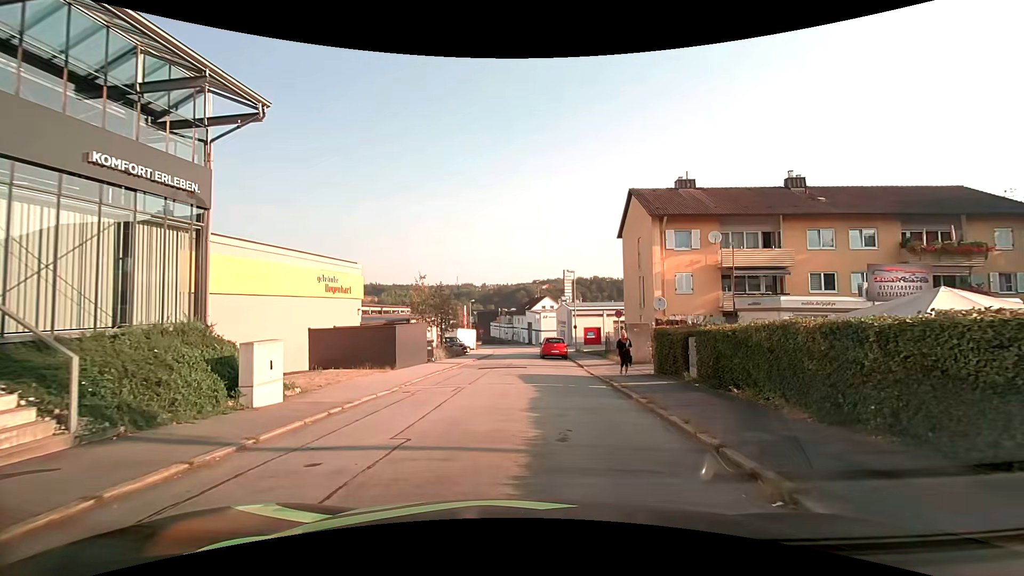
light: Day
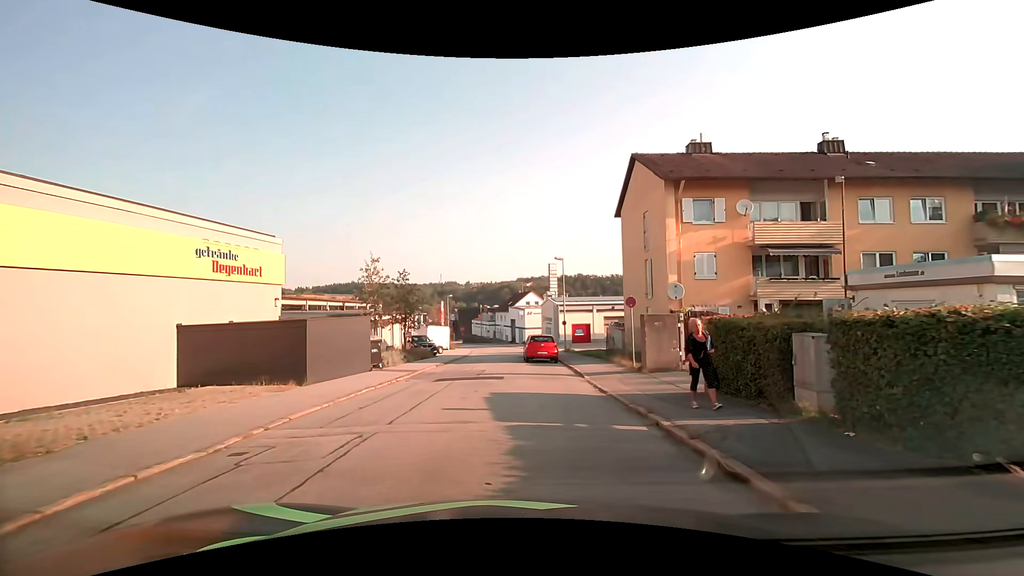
(+0.1, +7.0) m; +1°
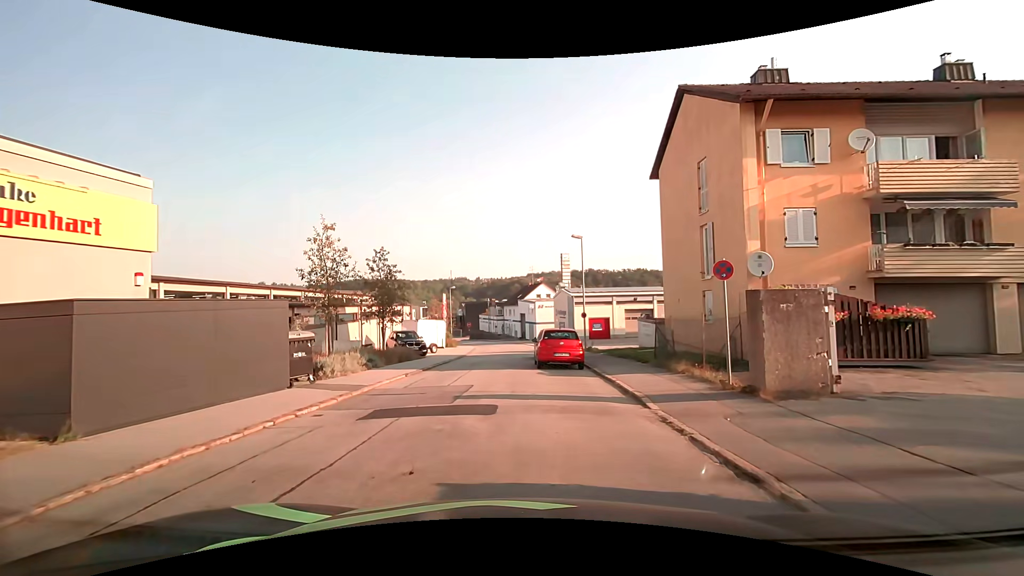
(+0.1, +7.6) m; 0°
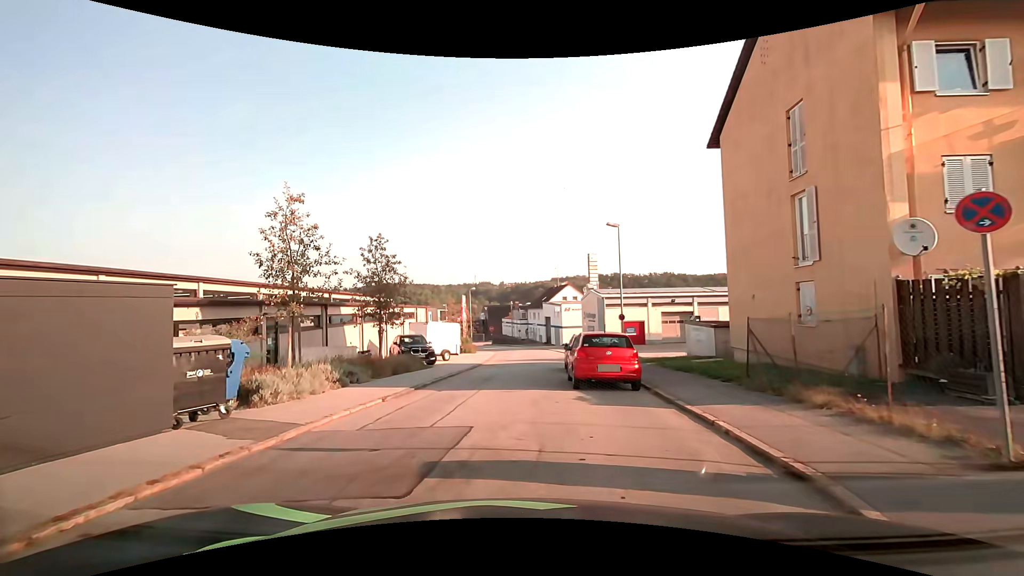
(-0.2, +5.1) m; -4°
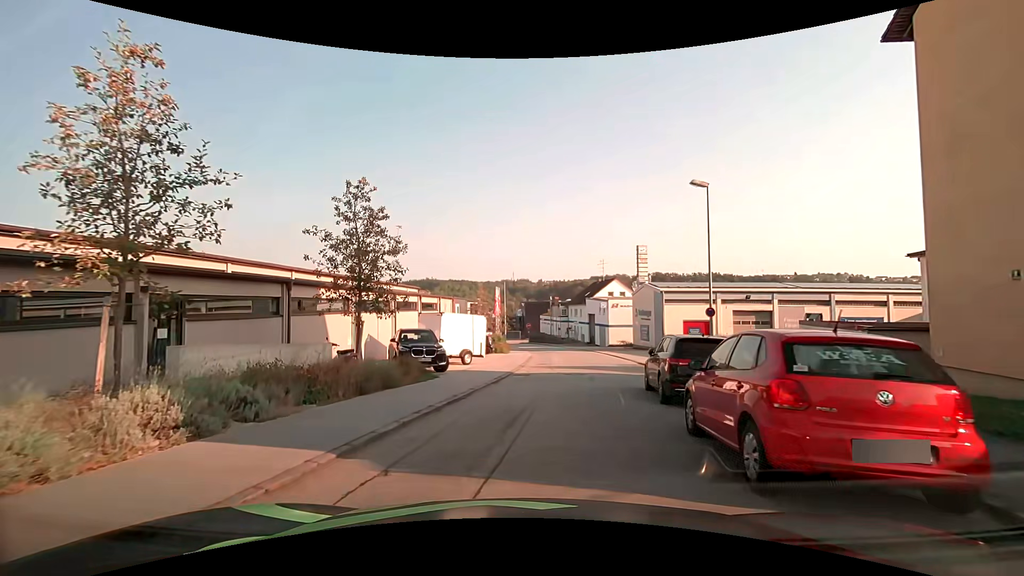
(-0.3, +7.9) m; -4°
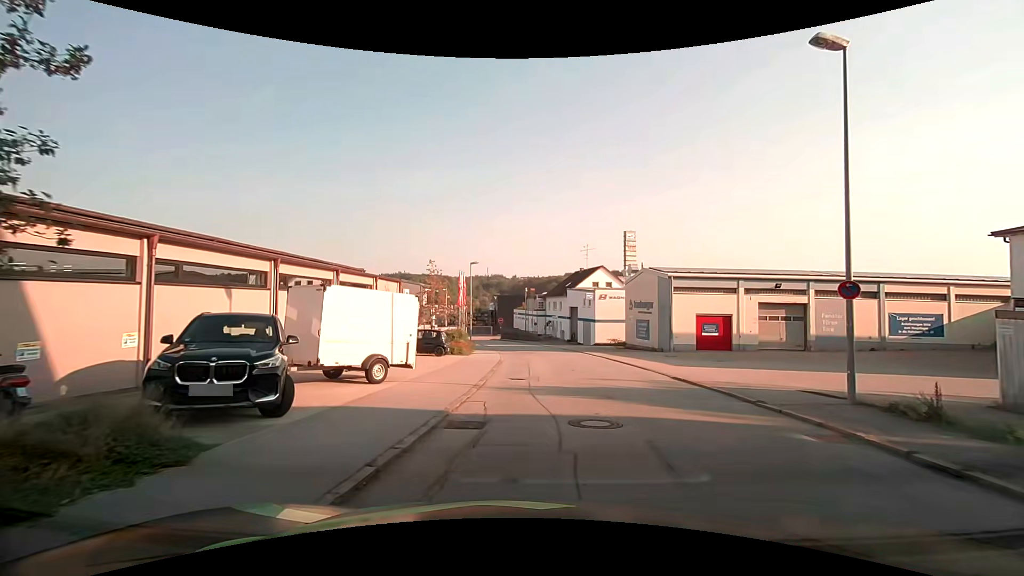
(+0.2, +10.7) m; +4°
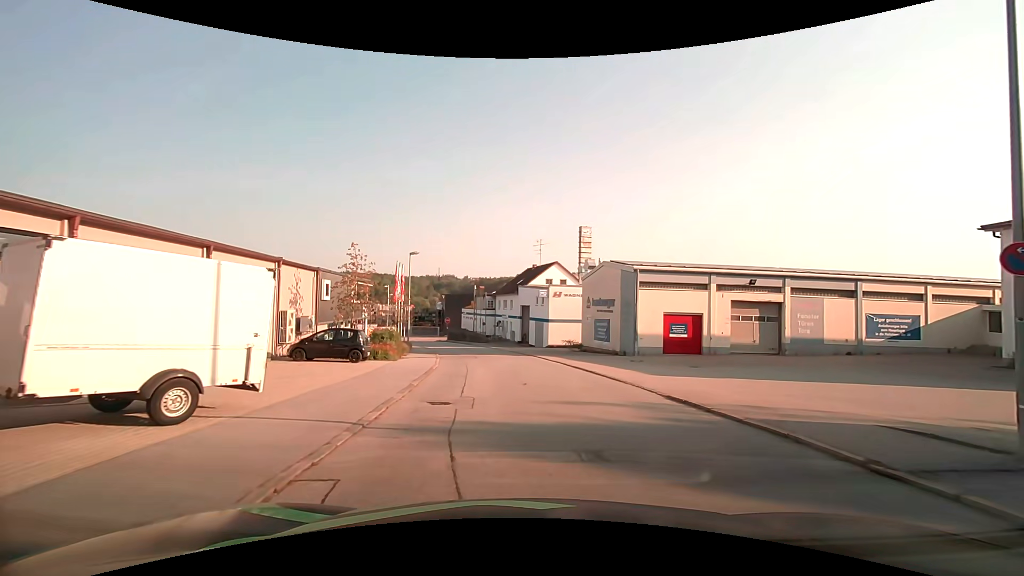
(+0.2, +5.4) m; +6°
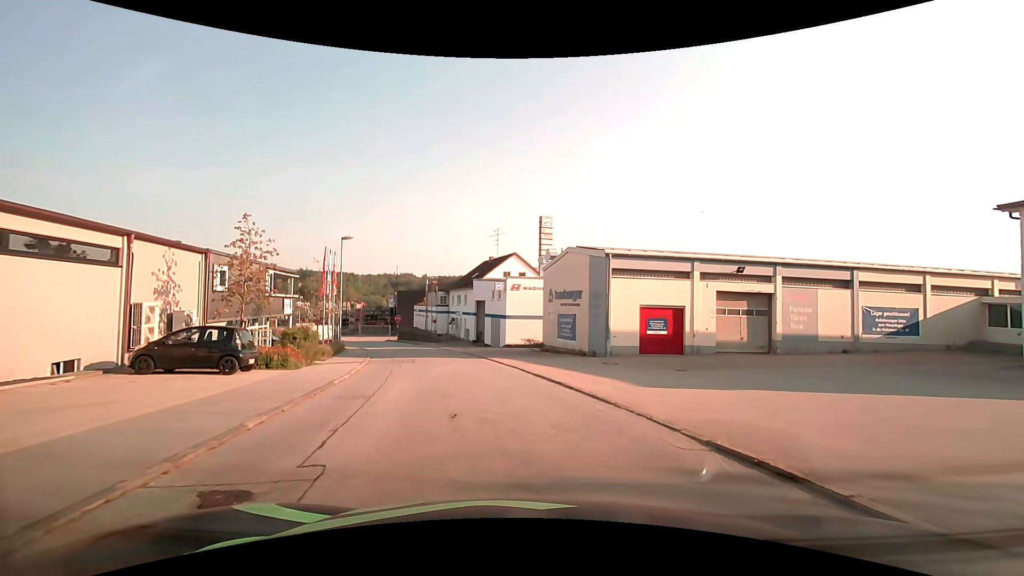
(+0.3, +5.7) m; +4°
